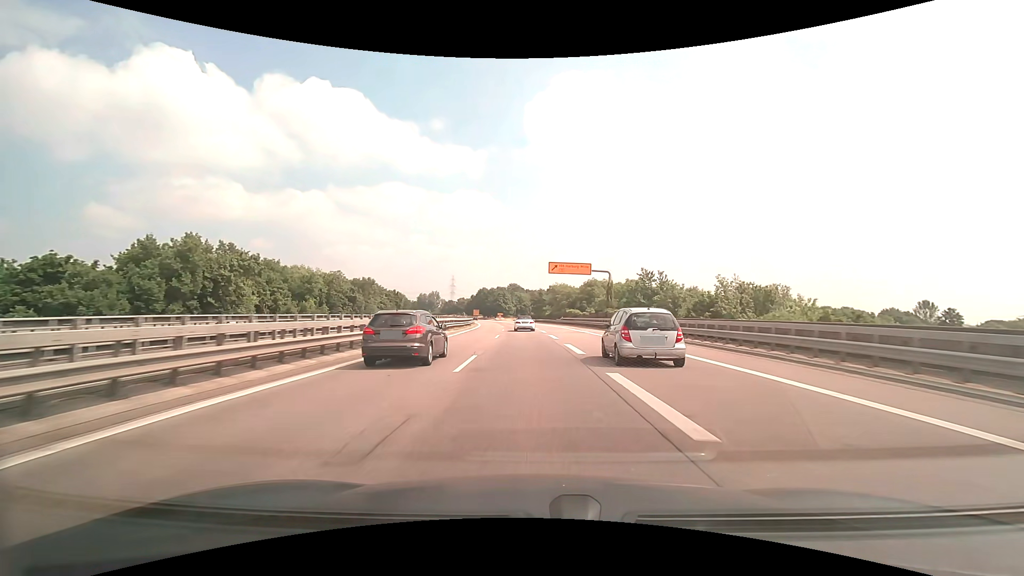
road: trunk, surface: asphalt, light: Day
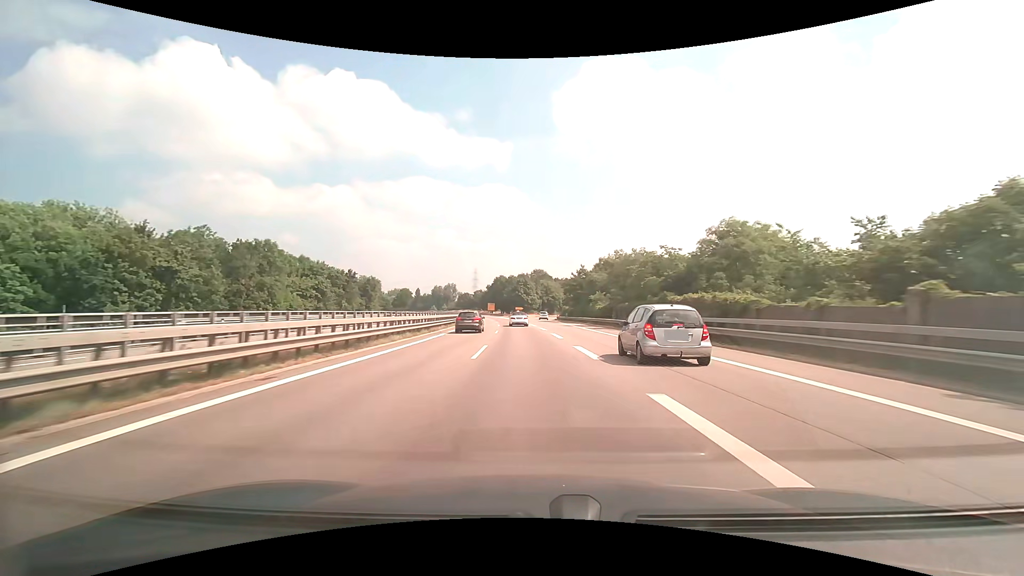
(-1.3, +51.3) m; -3°
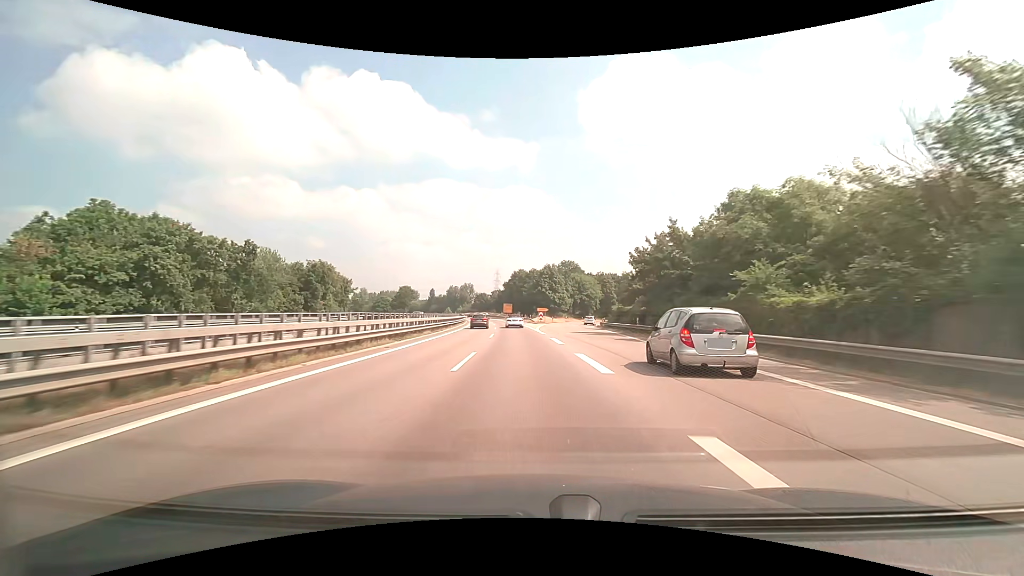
(-0.9, +38.6) m; -3°
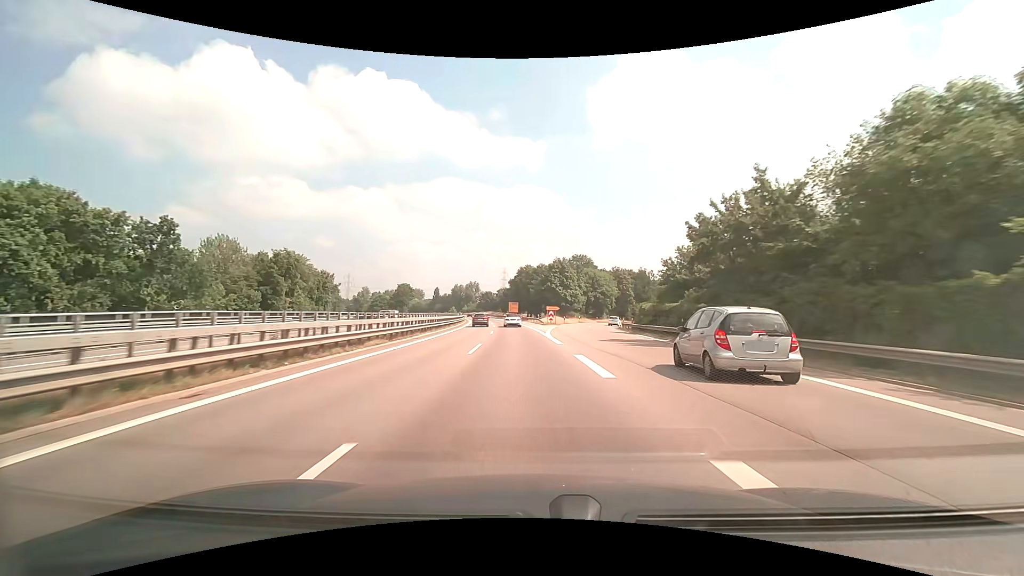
(-0.1, +12.9) m; -1°
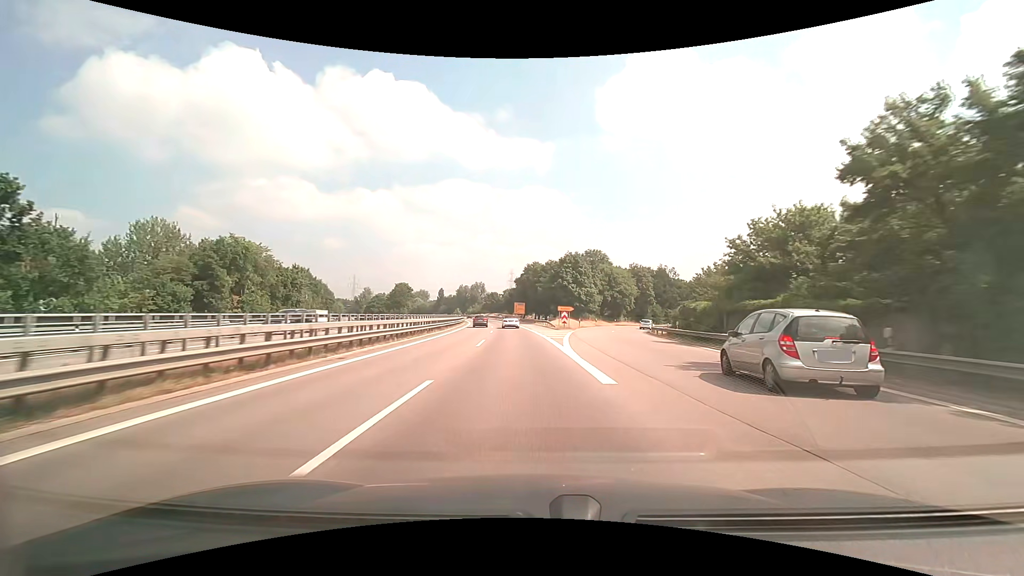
(-0.1, +12.9) m; -1°
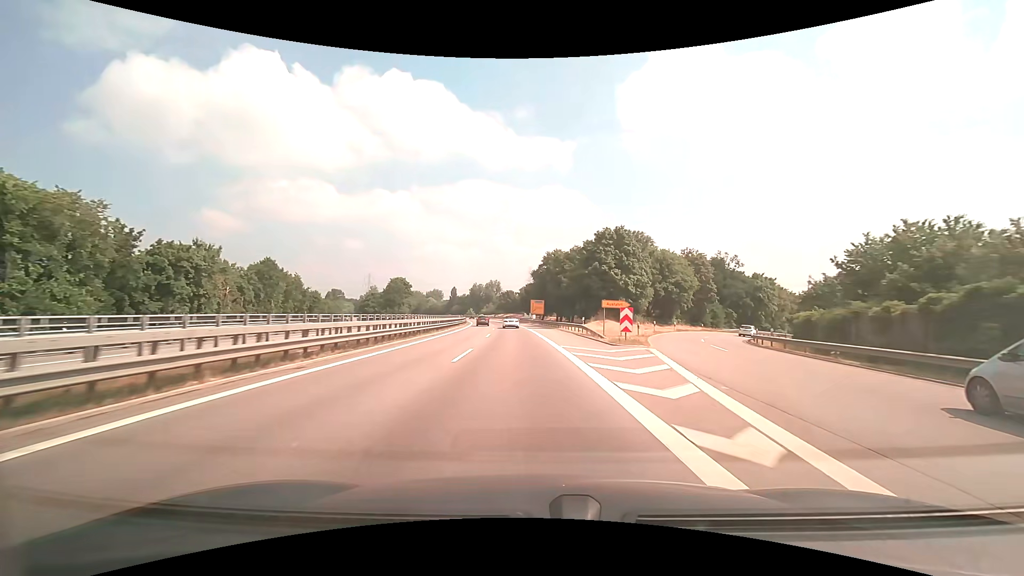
(-0.4, +25.7) m; -2°
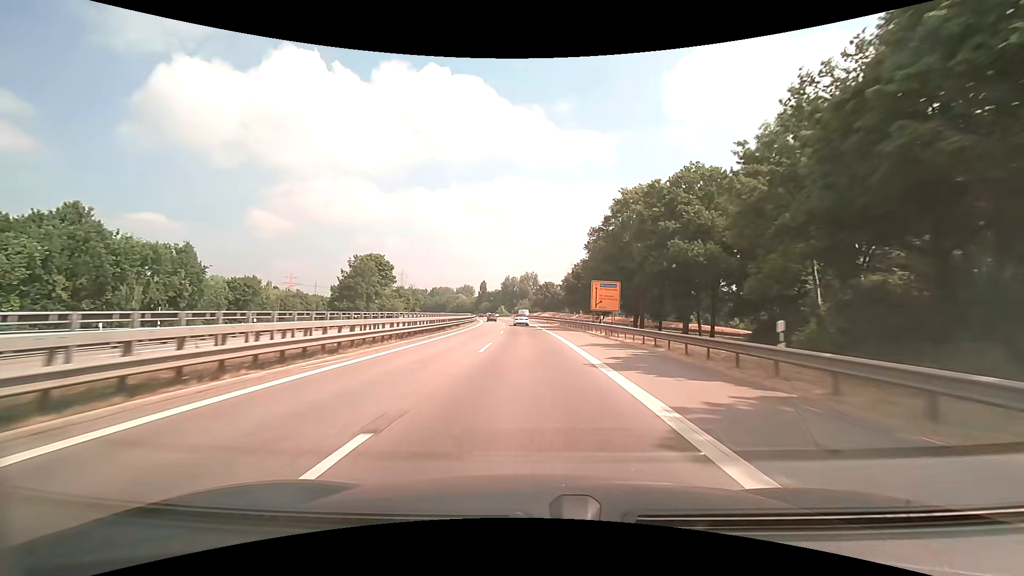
(-2.0, +51.1) m; -4°
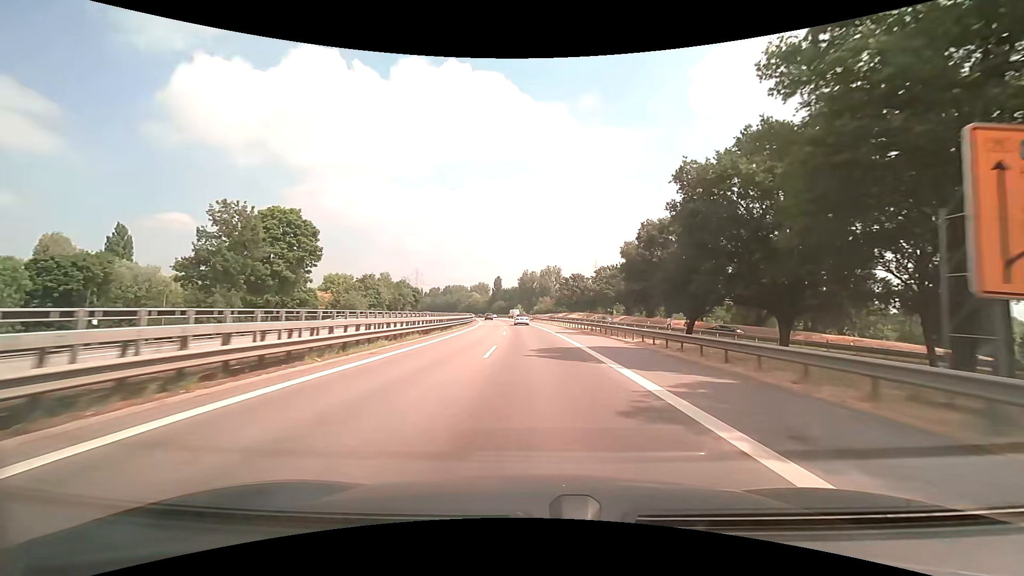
(-1.0, +38.2) m; -2°
(0, +10) (0, +20) (0, +30) (-1, +40) (-1, +50) (-2, +60) (-2, +70) (-3, +80) (-4, +90) (-5, +100) m
